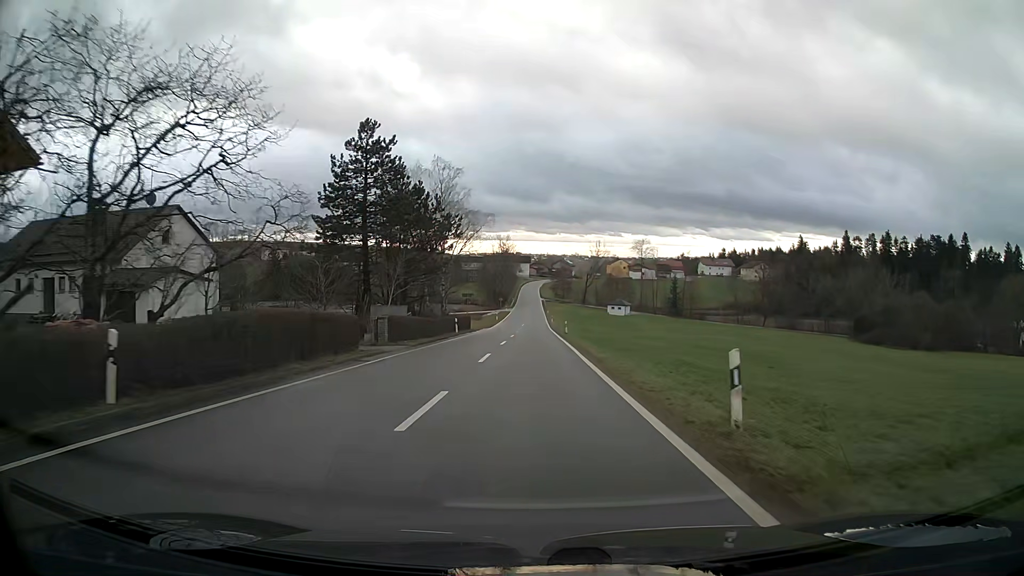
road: tertiary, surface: asphalt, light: Day
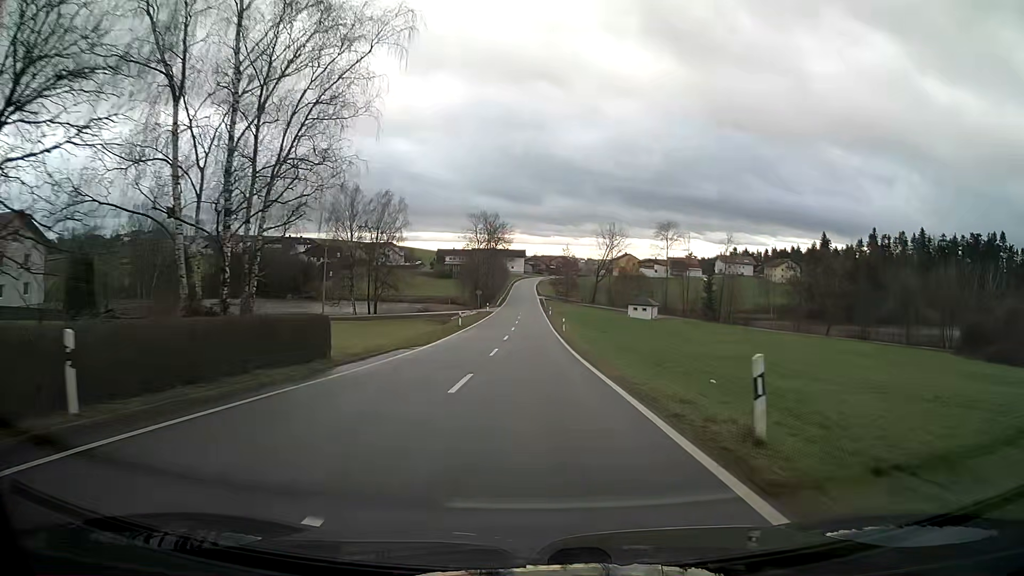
(0.0, +43.3) m; 0°
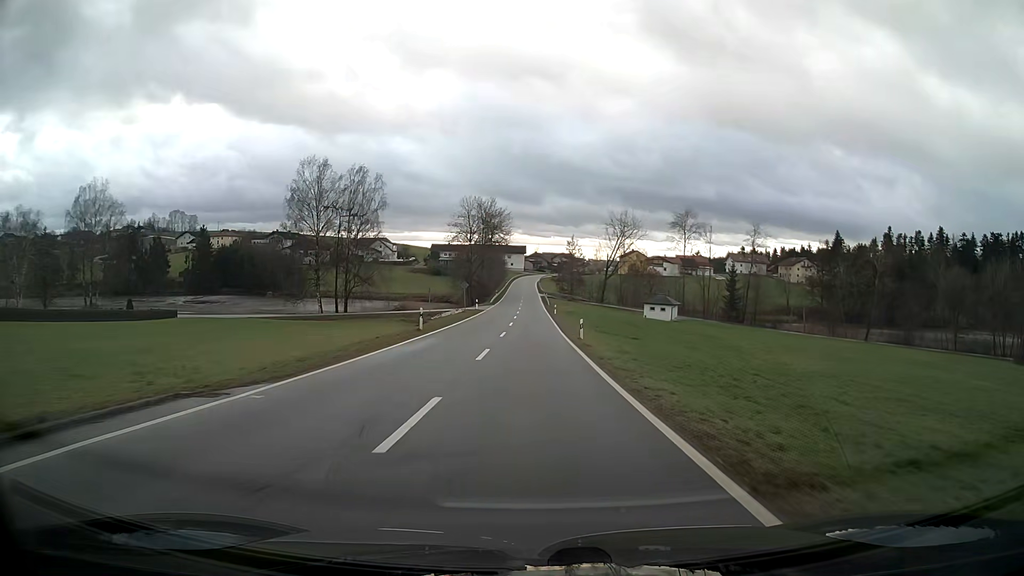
(0.0, +17.5) m; 0°
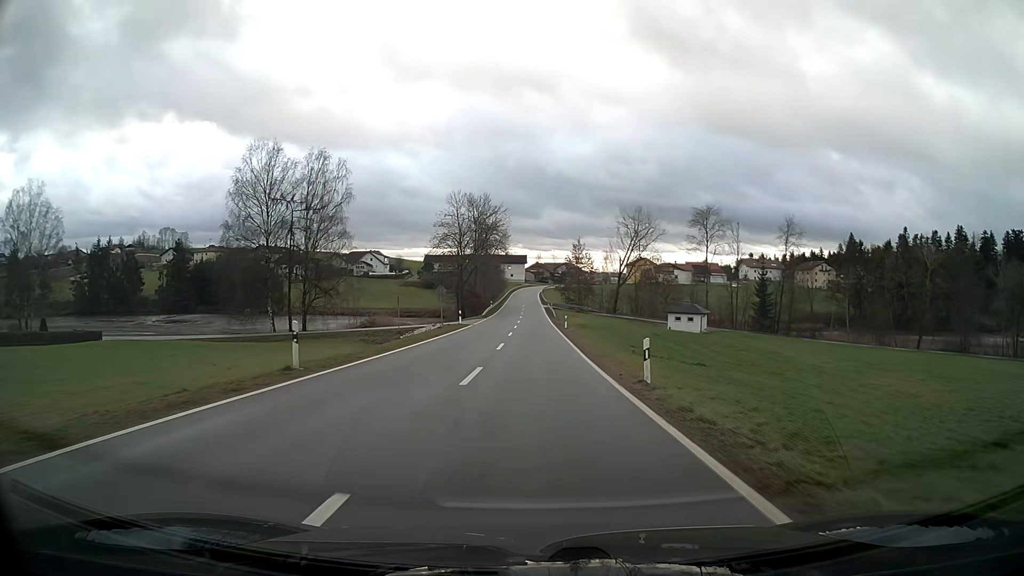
(0.0, +17.6) m; 0°
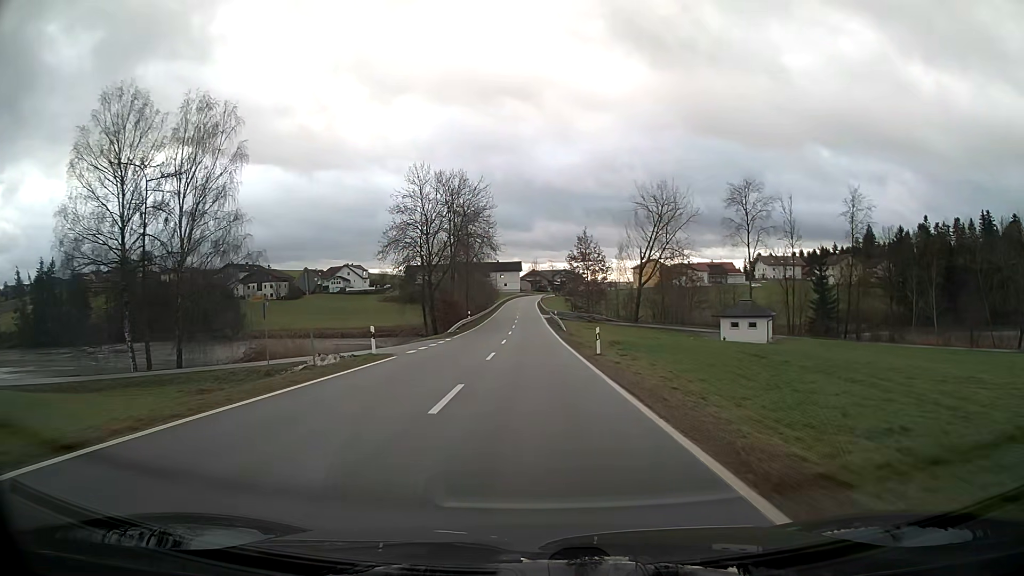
(0.0, +27.2) m; 0°
